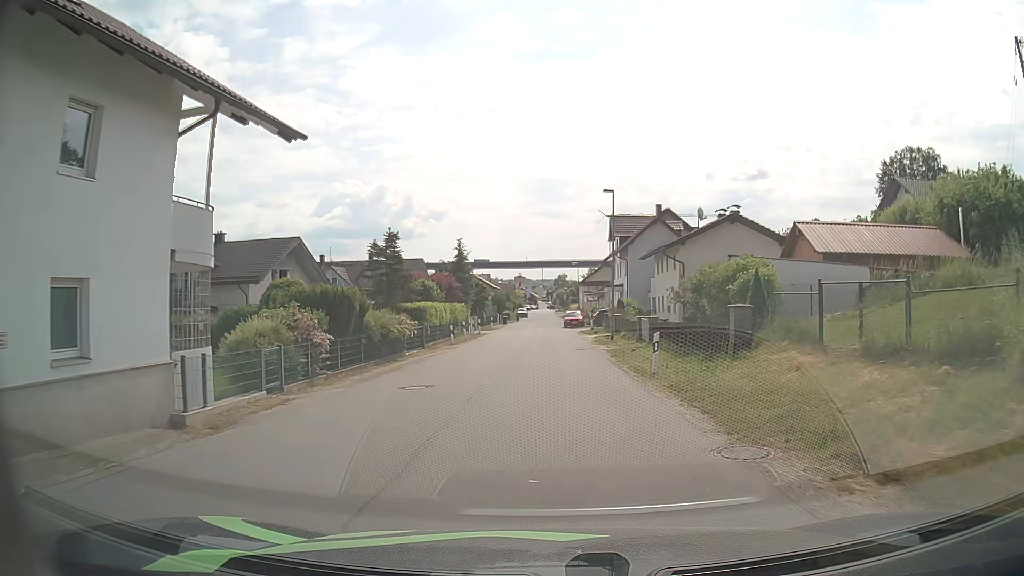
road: unclassified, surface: asphalt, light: Day
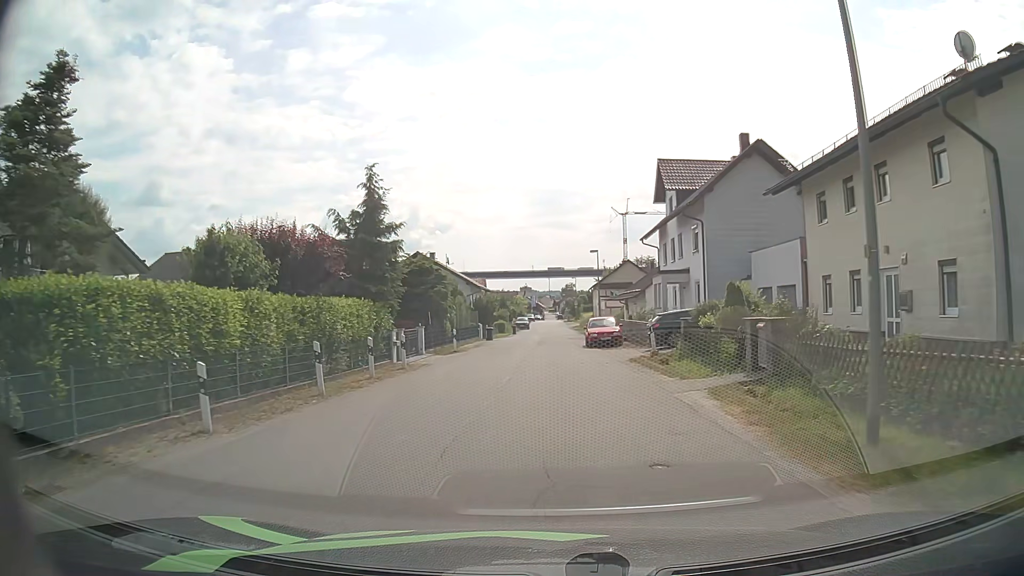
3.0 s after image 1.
(-0.1, +27.3) m; -1°
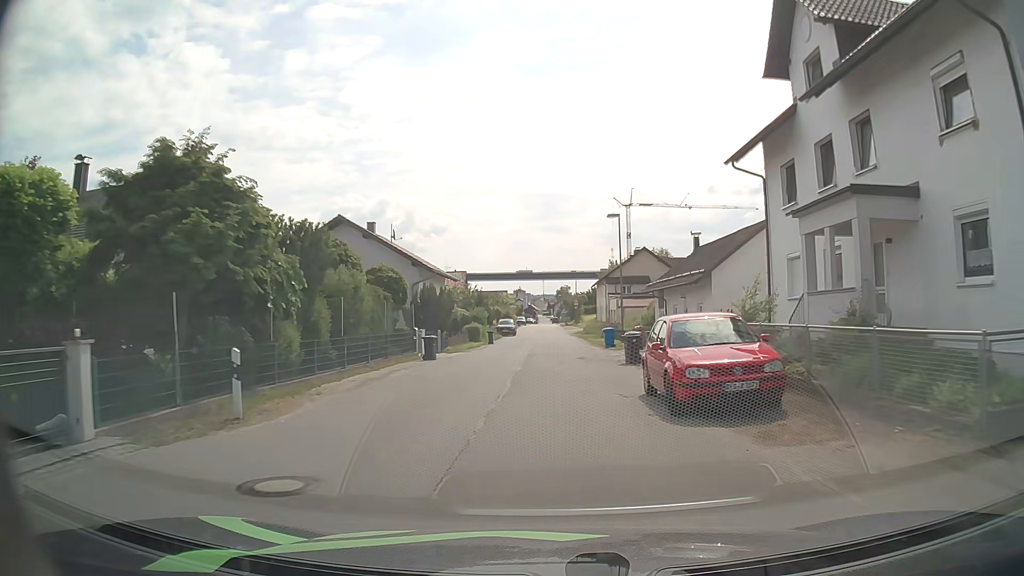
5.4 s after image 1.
(+0.2, +23.4) m; +1°
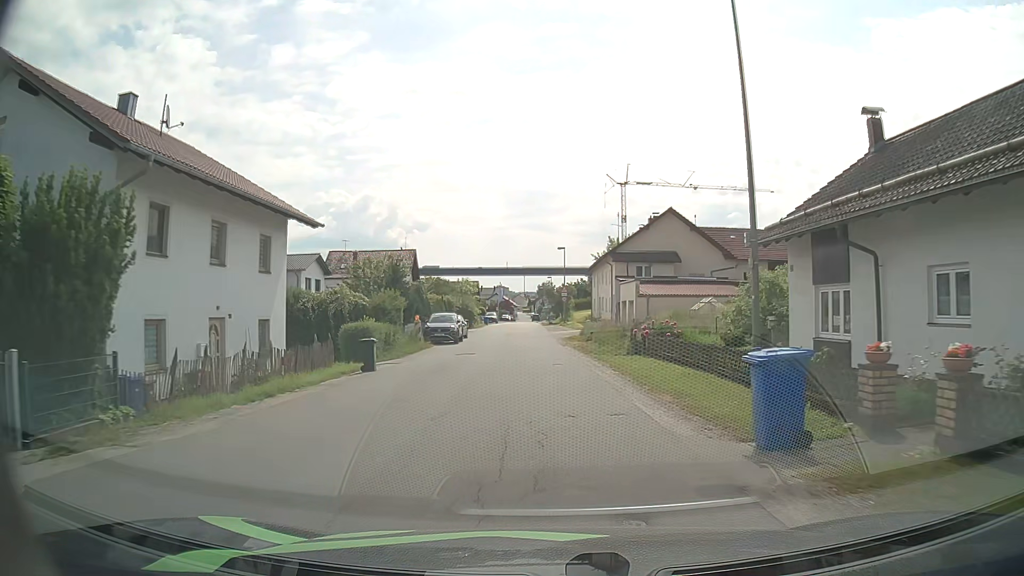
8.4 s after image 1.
(+0.4, +29.1) m; +1°
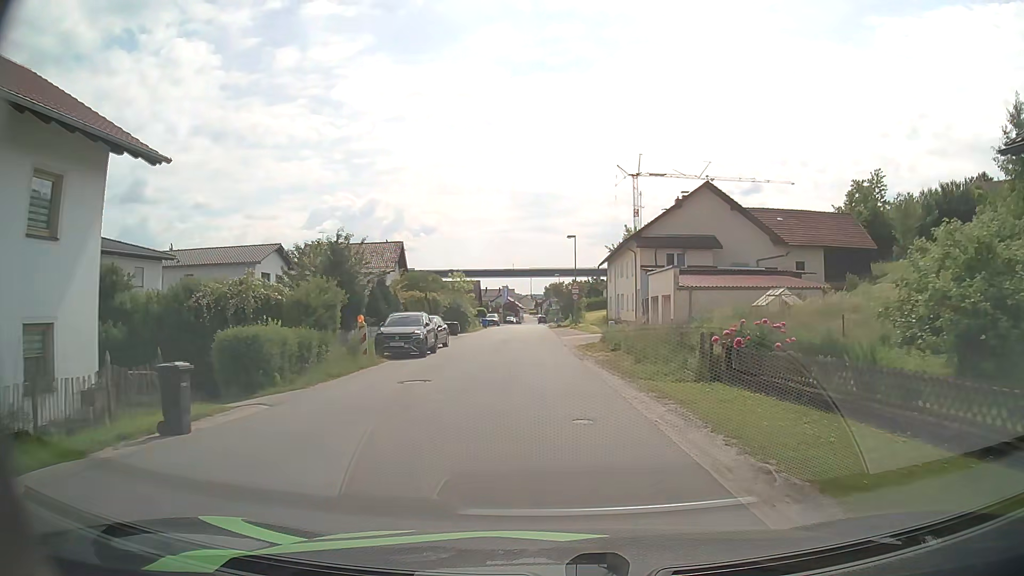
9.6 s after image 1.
(0.0, +11.1) m; 0°
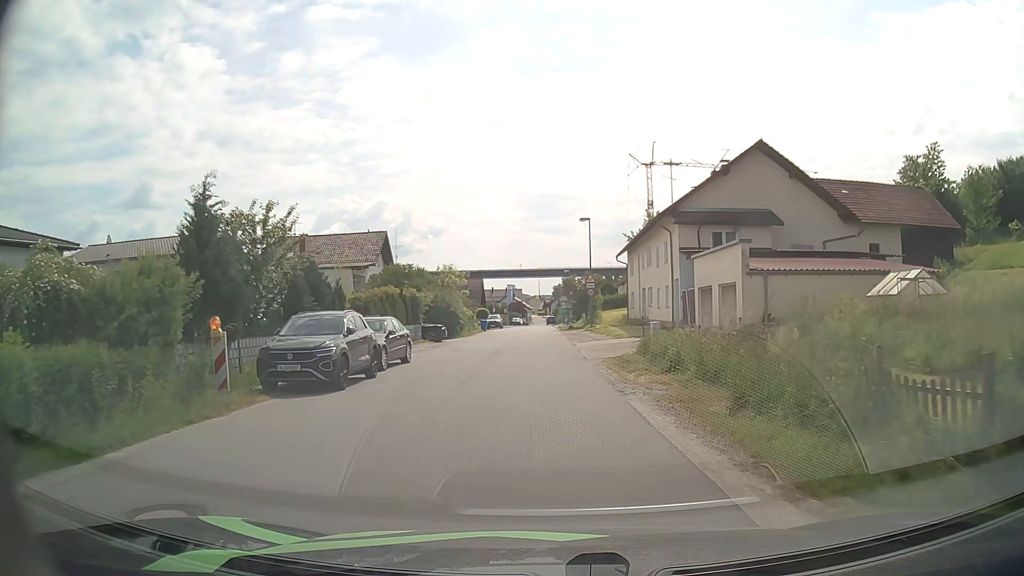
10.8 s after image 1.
(-0.1, +10.5) m; -1°
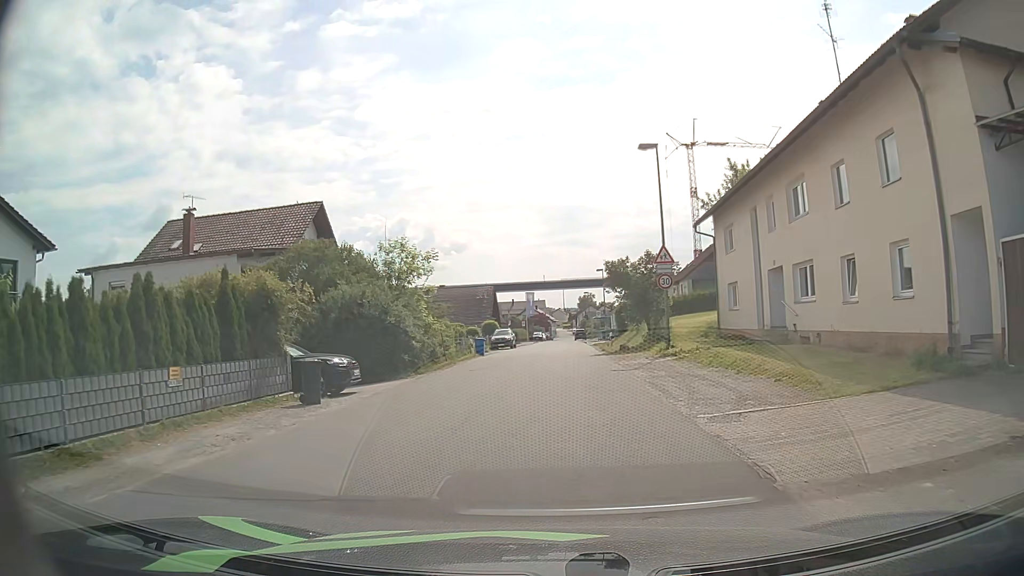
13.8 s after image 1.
(-0.5, +23.1) m; -2°
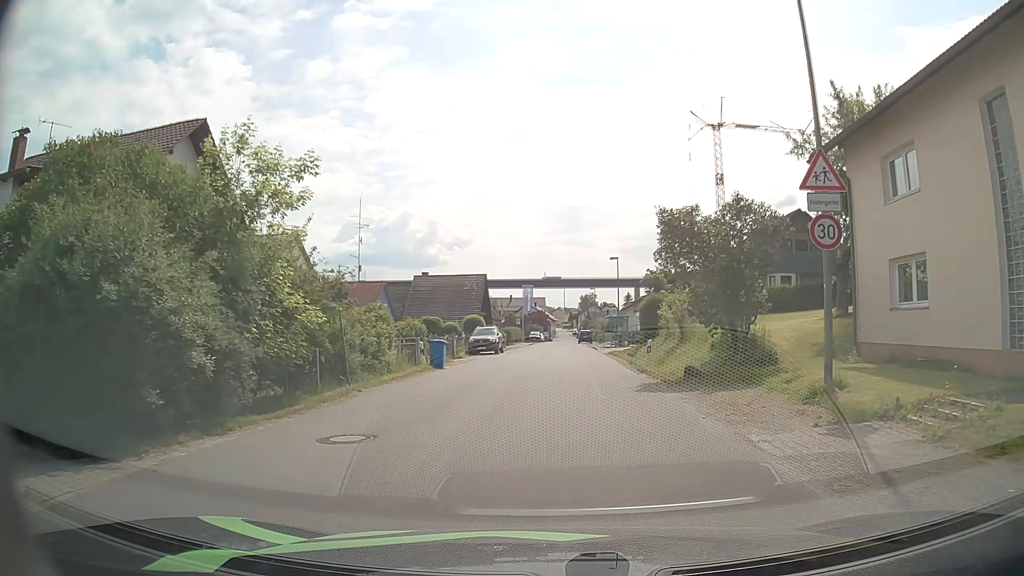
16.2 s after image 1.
(-0.1, +15.0) m; 0°
(0, +10) (0, +20) (+1, +30) (+1, +40) (+2, +50) (+2, +60) (+2, +70) (+1, +80) (+2, +90) (+2, +100) m
